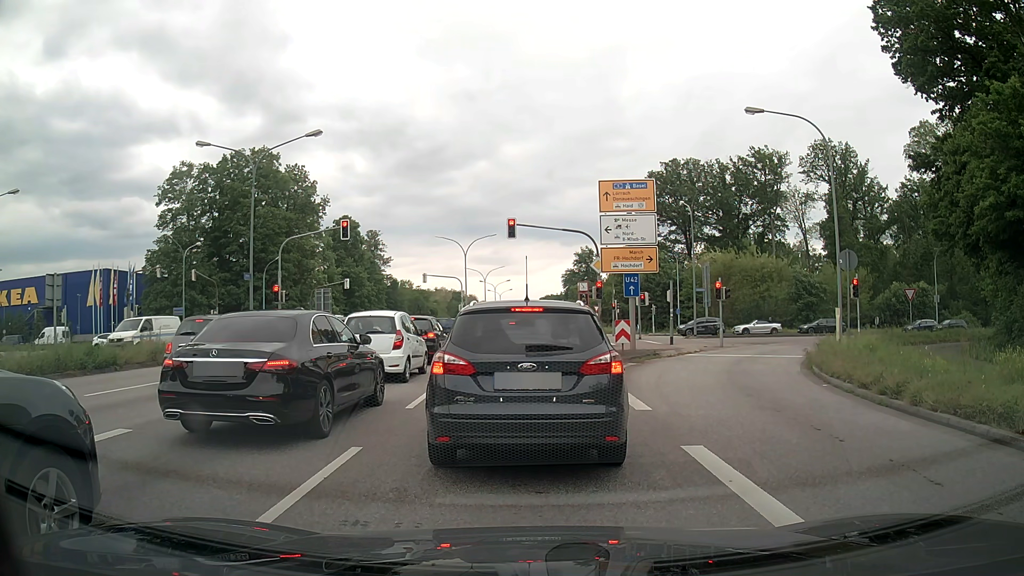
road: primary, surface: asphalt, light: Day
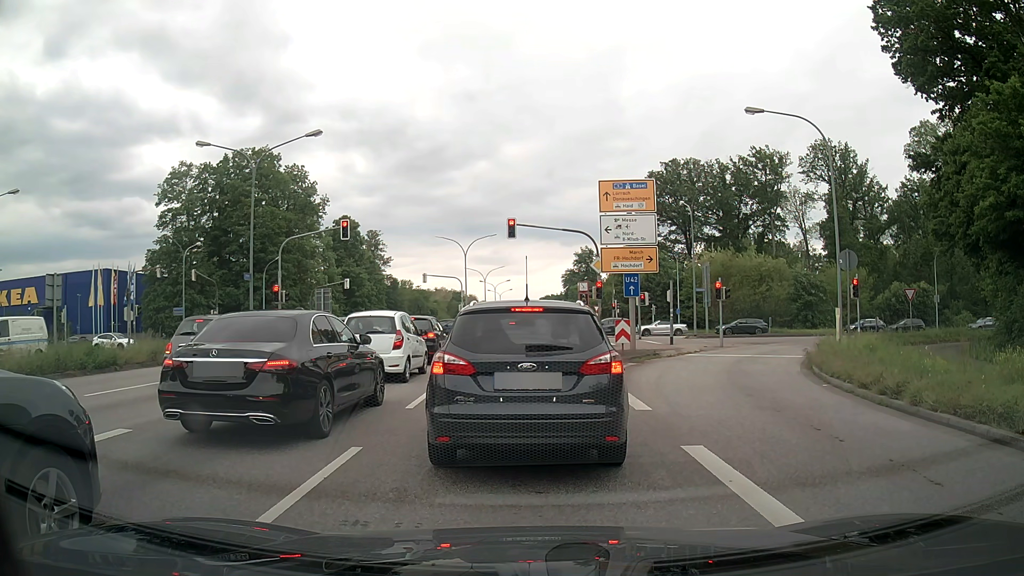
(0.0, 0.0) m; 0°
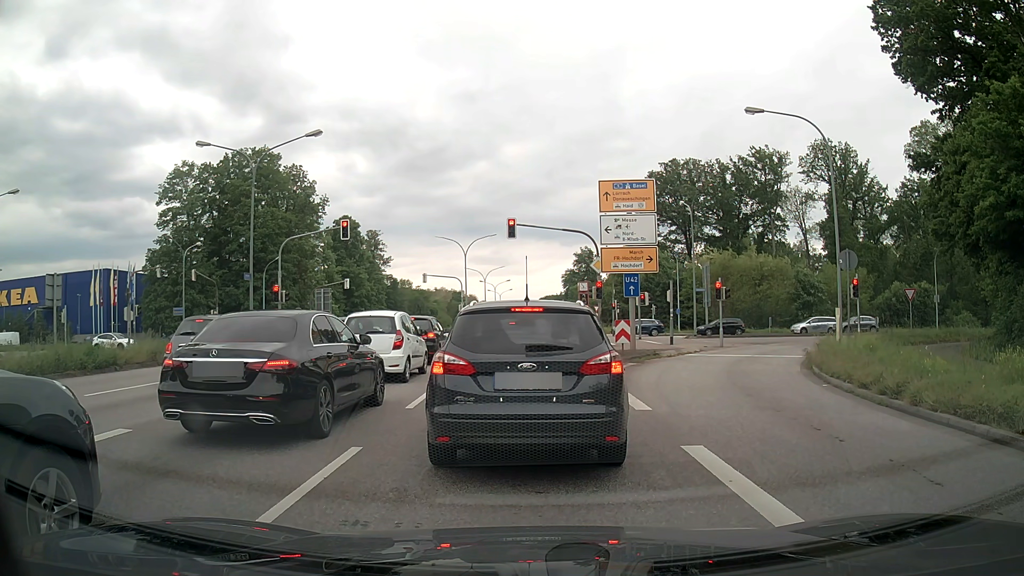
(0.0, 0.0) m; 0°
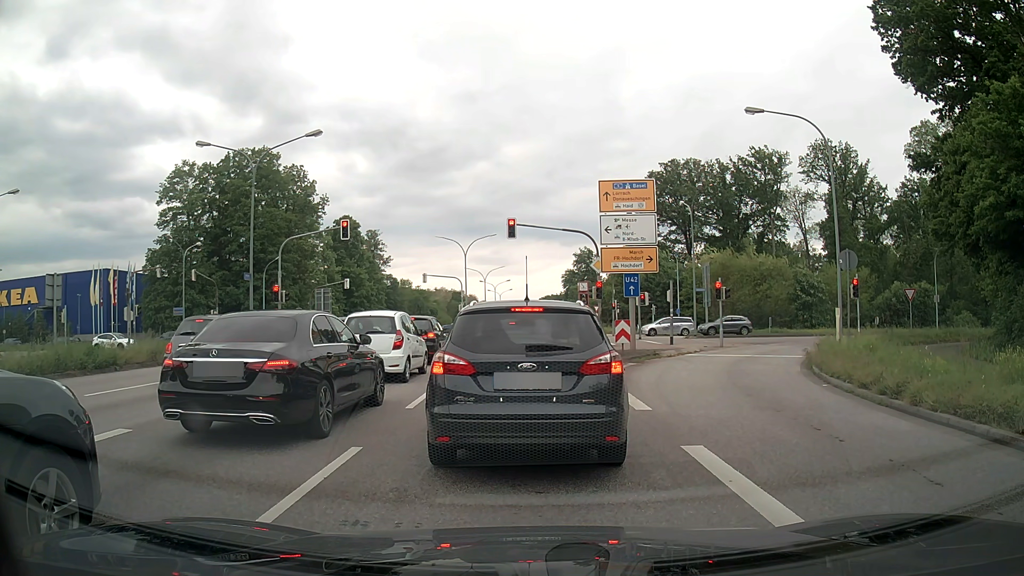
(0.0, 0.0) m; 0°
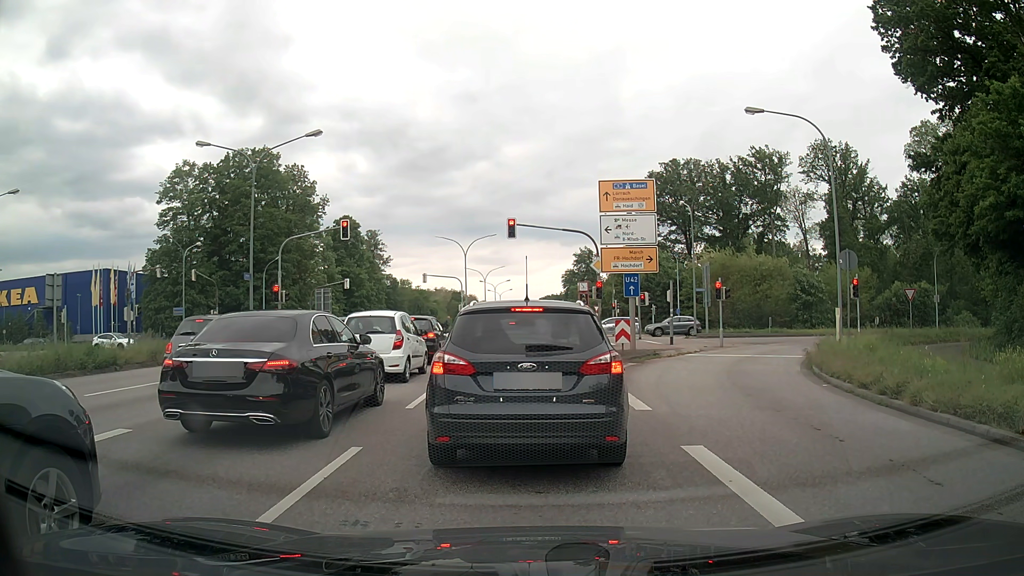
(0.0, 0.0) m; 0°
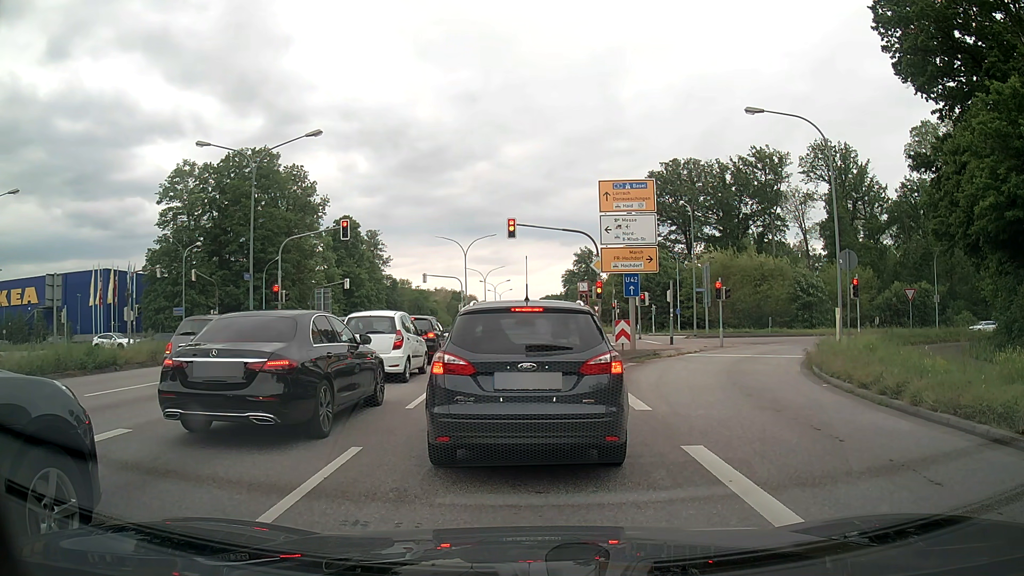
(0.0, 0.0) m; 0°
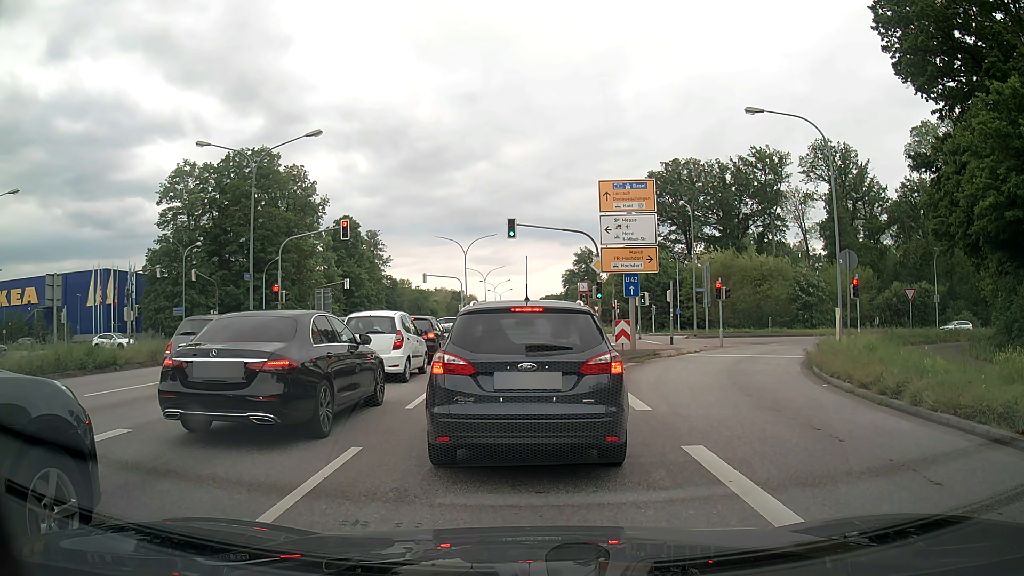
(0.0, 0.0) m; 0°
(0, +10) (-1, +20) (-1, +30) (-2, +40) (-2, +50) (-3, +60) (-3, +70) (-4, +80) (-4, +90) (-5, +100) m
